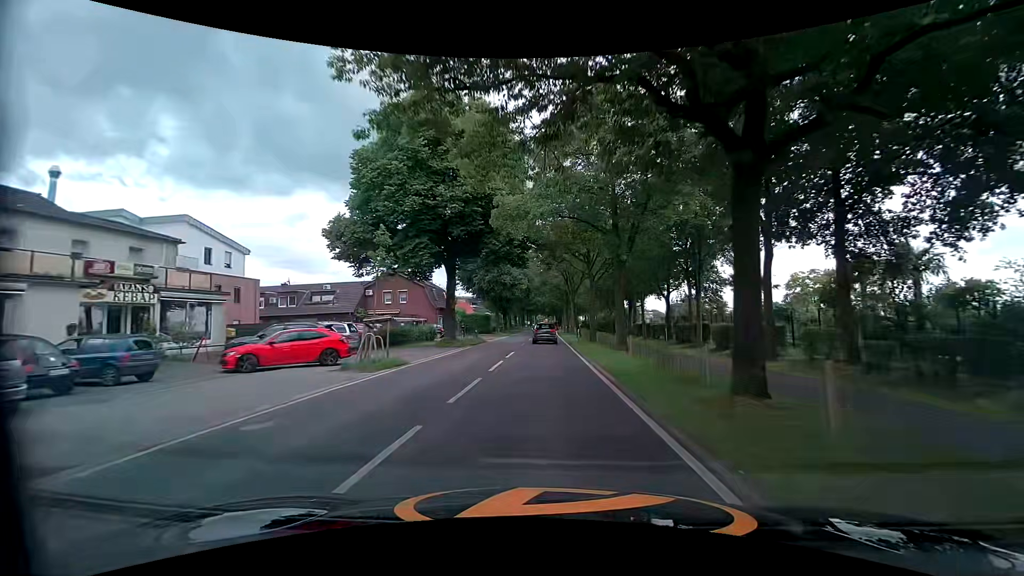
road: tertiary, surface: asphalt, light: Day
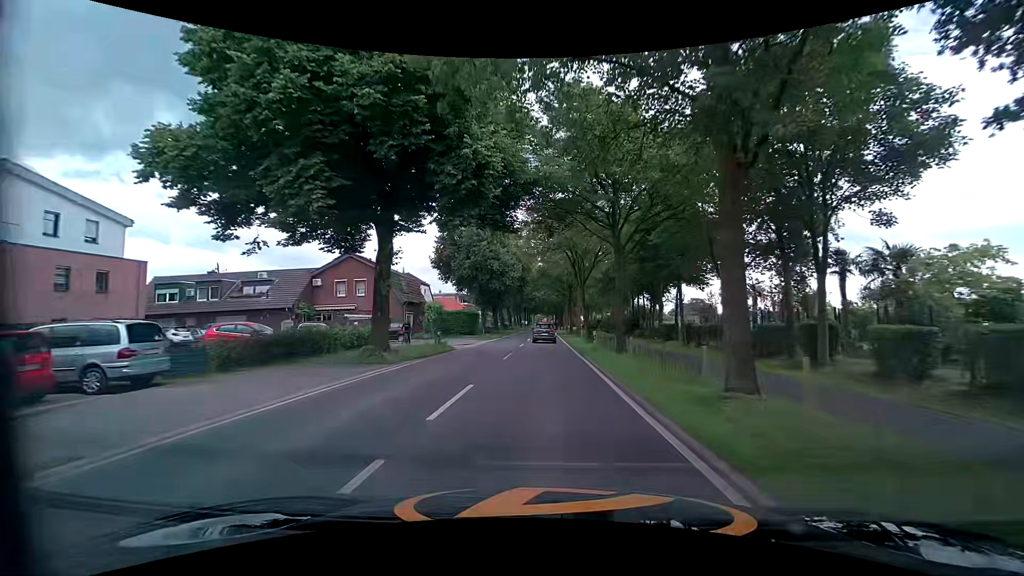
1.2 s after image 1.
(-0.1, +14.0) m; 0°
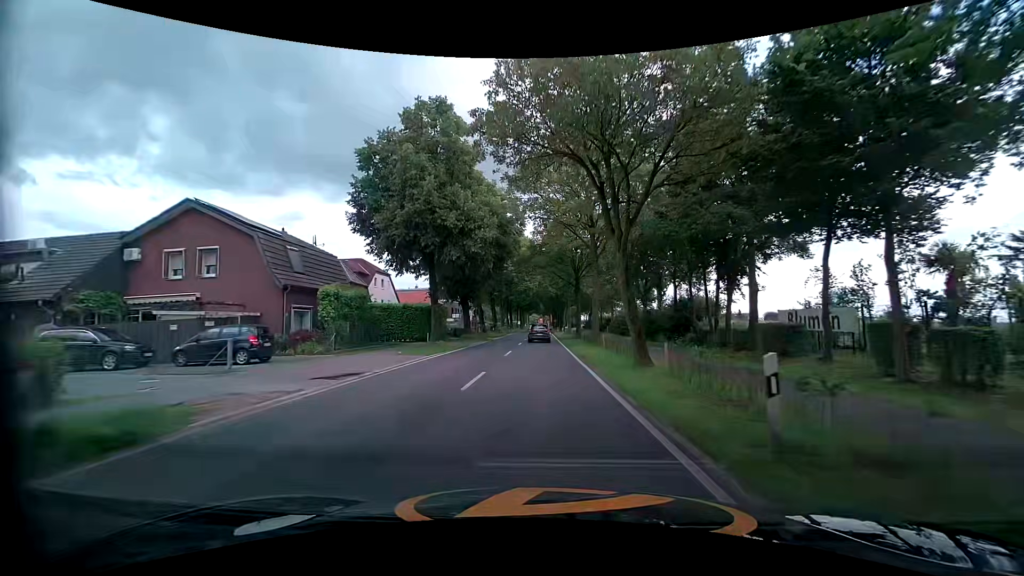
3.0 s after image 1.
(0.0, +21.3) m; 0°
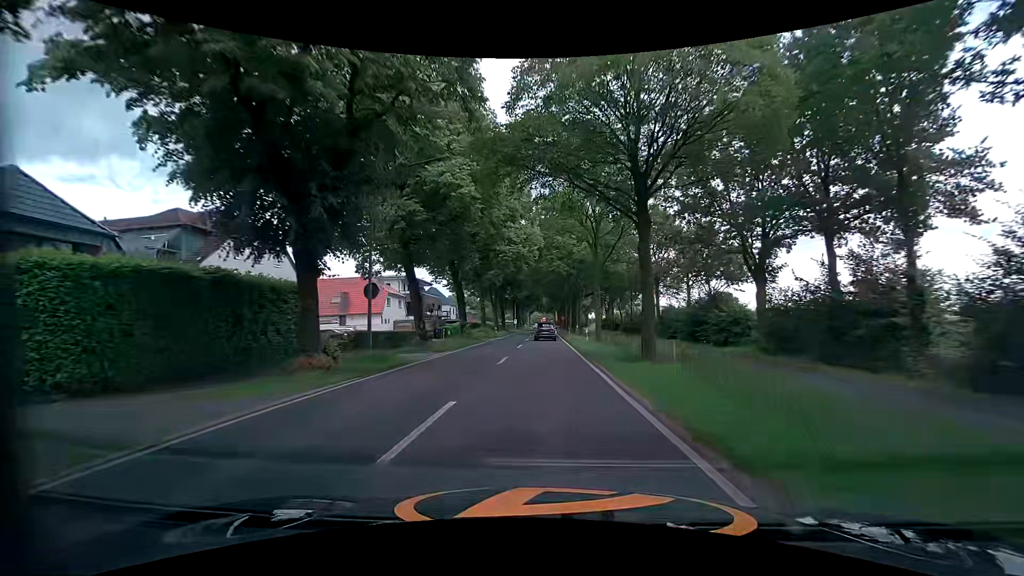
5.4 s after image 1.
(-0.2, +30.1) m; -1°
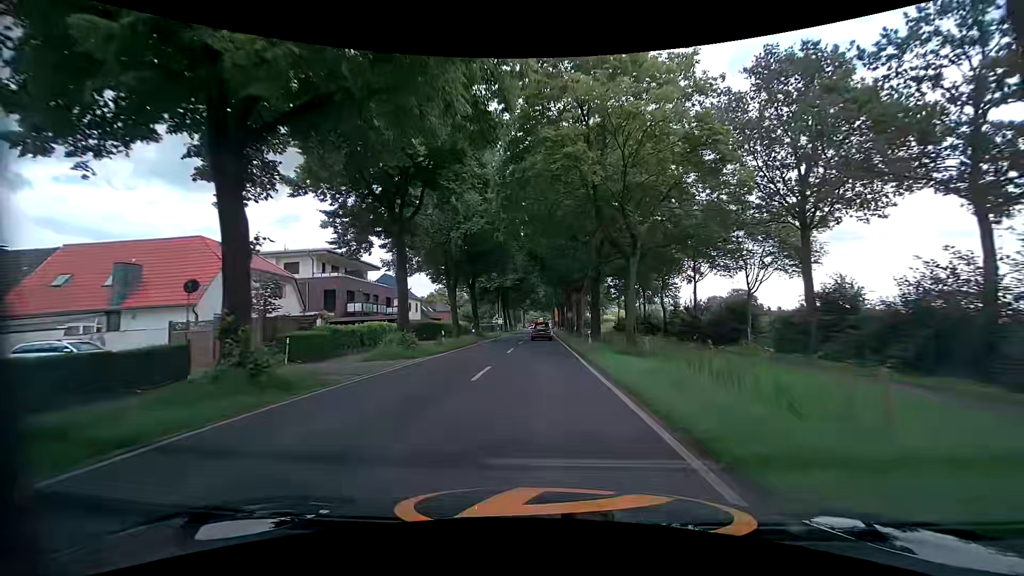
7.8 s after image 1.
(+0.3, +29.2) m; +1°
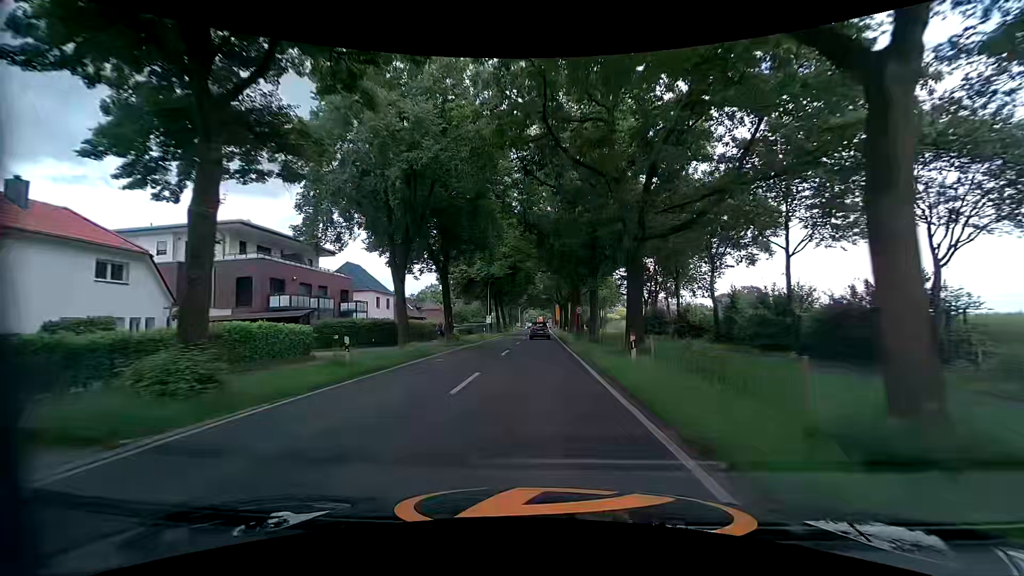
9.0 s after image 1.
(0.0, +14.3) m; -1°
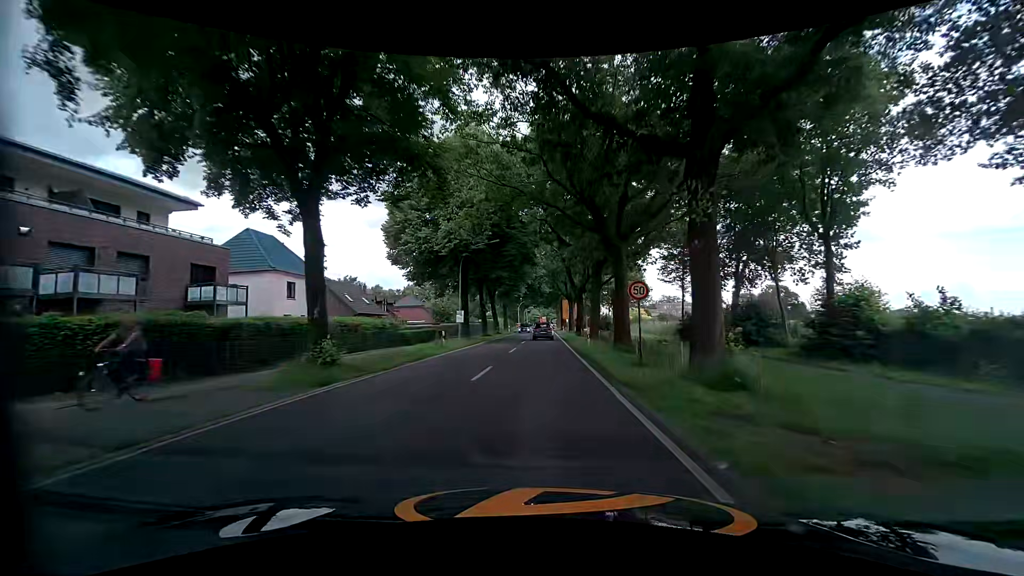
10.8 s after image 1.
(+0.1, +22.0) m; +1°
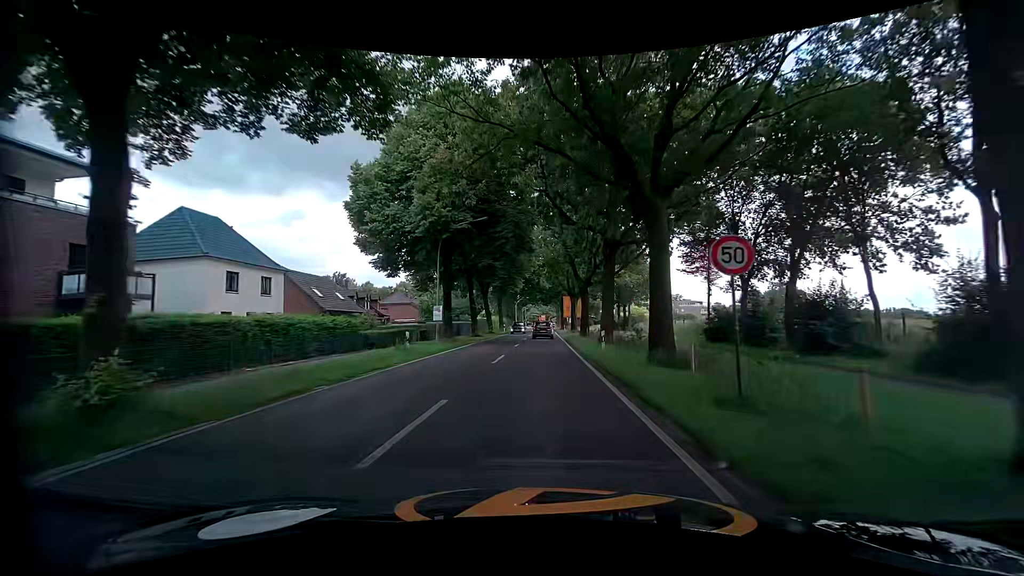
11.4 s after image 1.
(-0.1, +7.3) m; -1°
(0, +10) (0, +20) (0, +30) (0, +40) (0, +50) (0, +60) (0, +70) (0, +80) (0, +90) (0, +100) m
